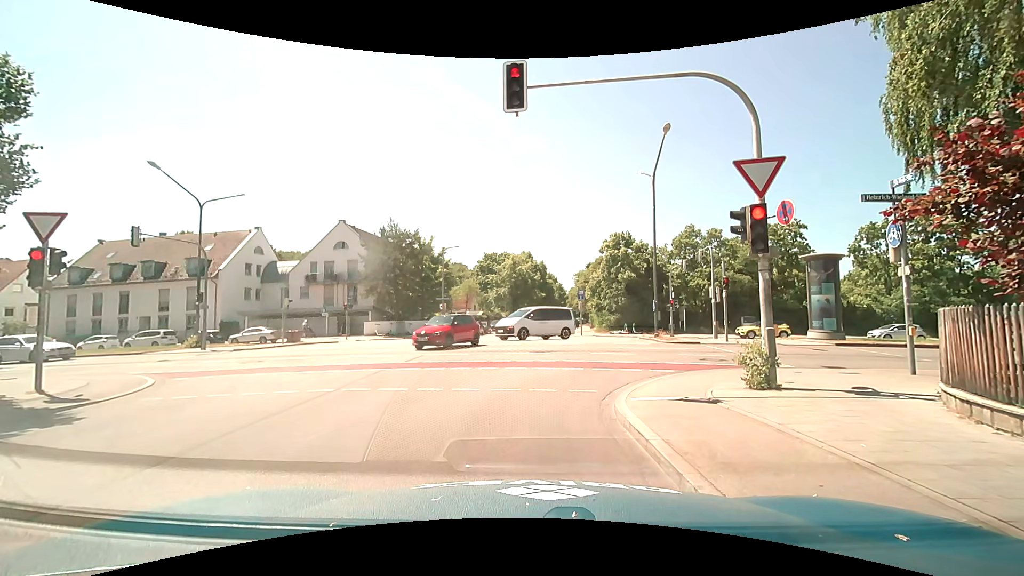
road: tertiary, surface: asphalt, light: Day
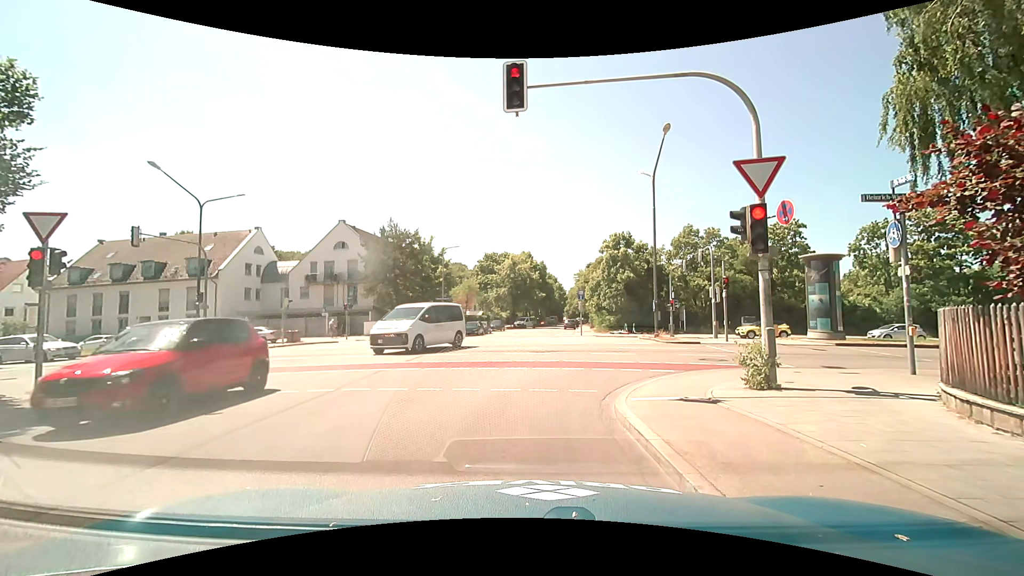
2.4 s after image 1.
(0.0, 0.0) m; 0°
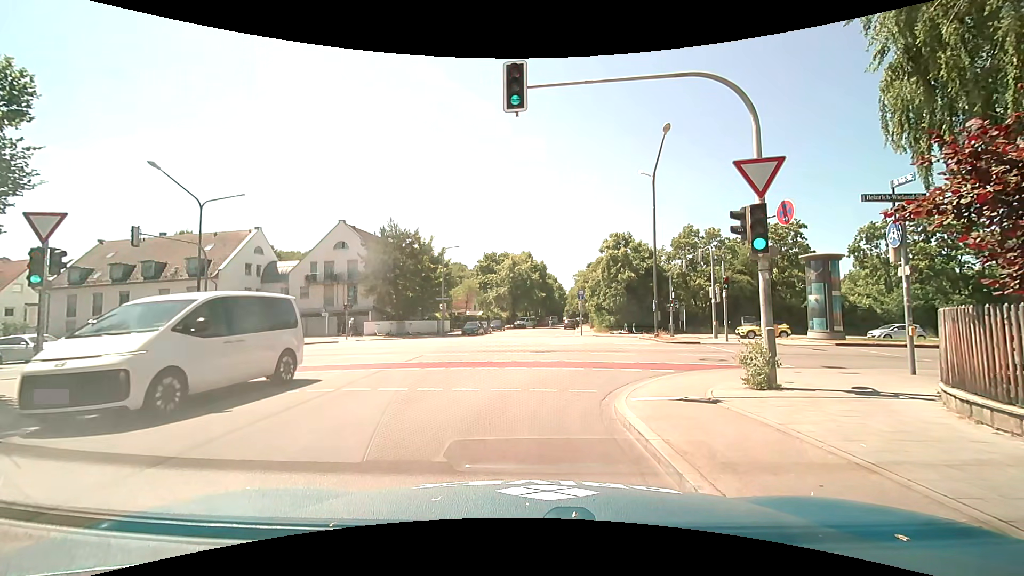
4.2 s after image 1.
(0.0, 0.0) m; 0°
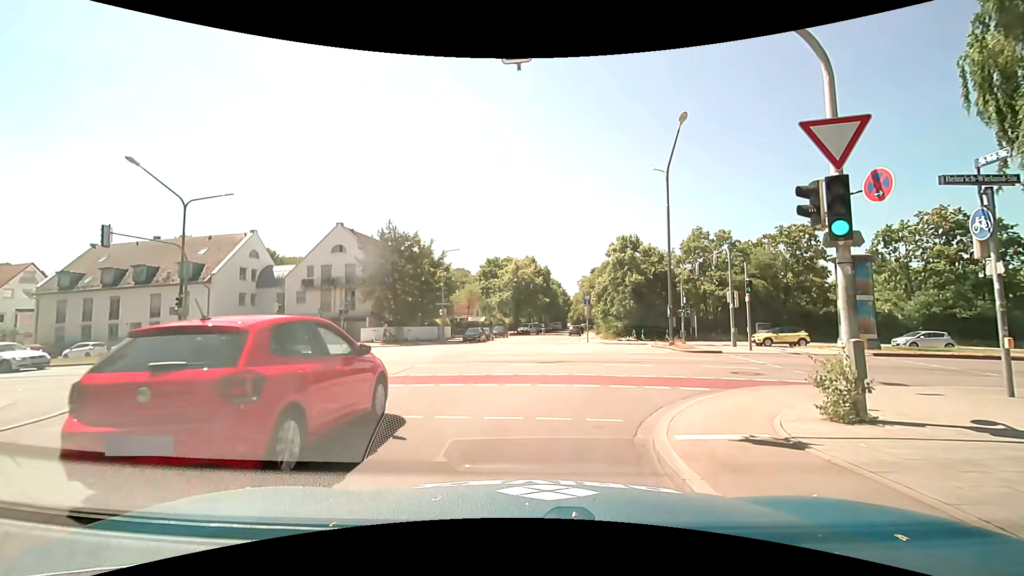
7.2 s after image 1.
(0.0, +2.2) m; +1°
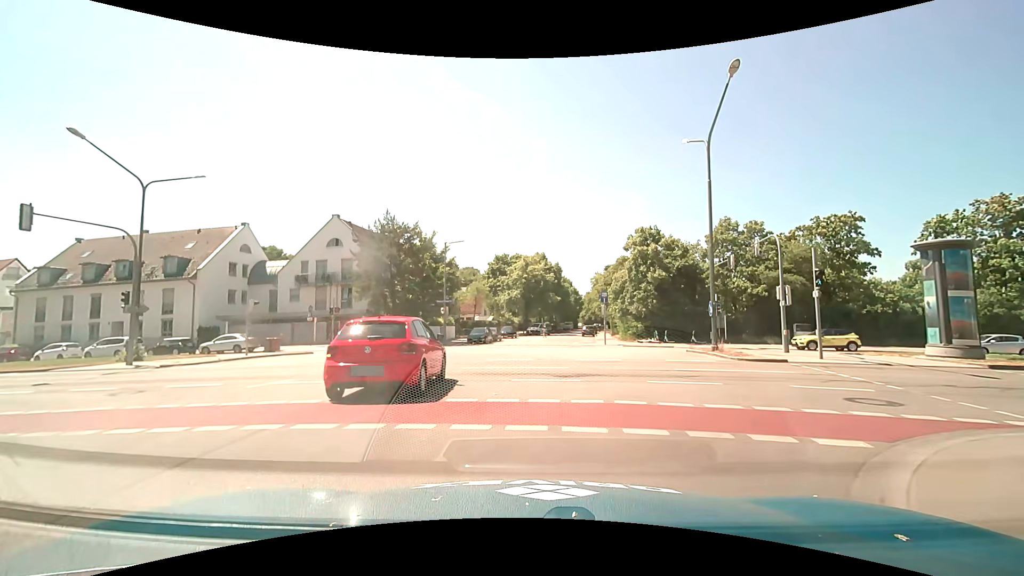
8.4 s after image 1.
(-0.2, +4.5) m; -2°
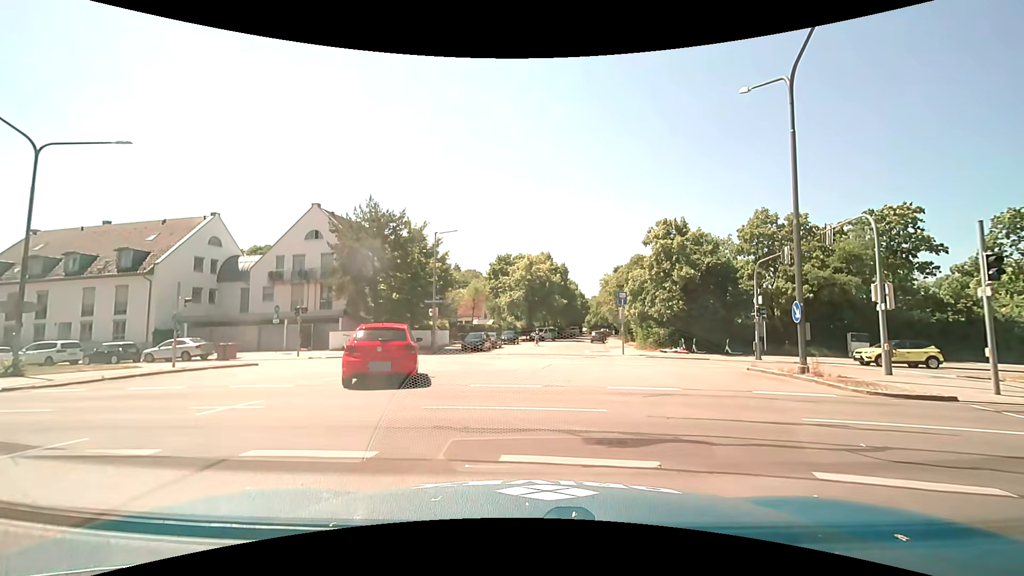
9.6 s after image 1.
(-0.1, +6.4) m; -1°
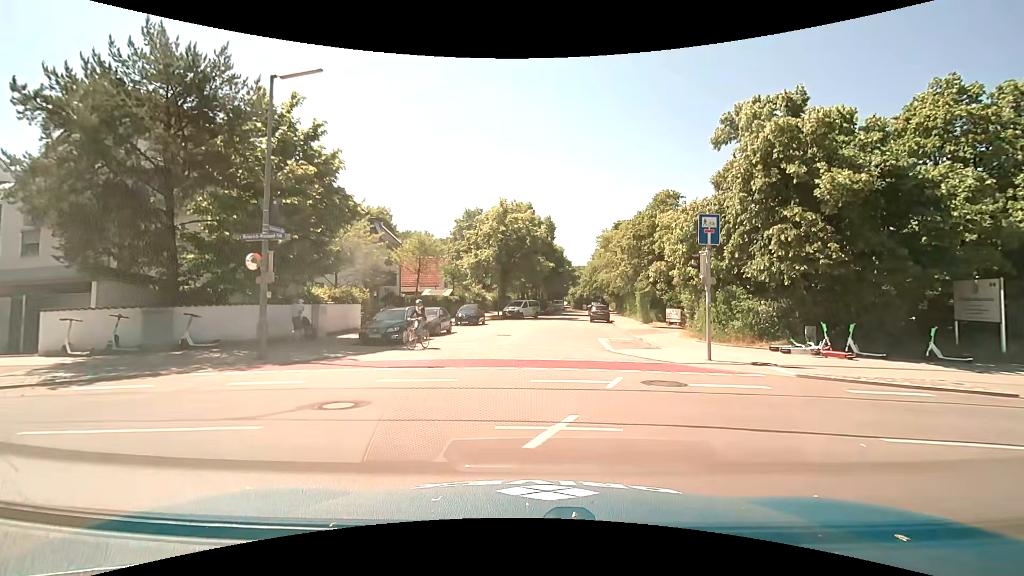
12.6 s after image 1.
(+0.5, +19.9) m; +3°
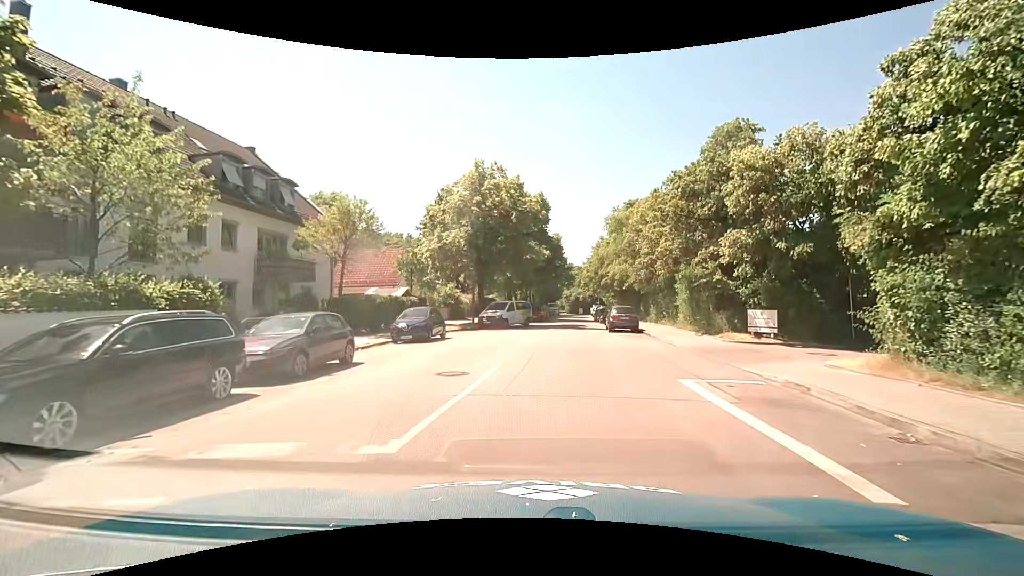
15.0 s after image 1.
(0.0, +14.6) m; 0°
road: residential
